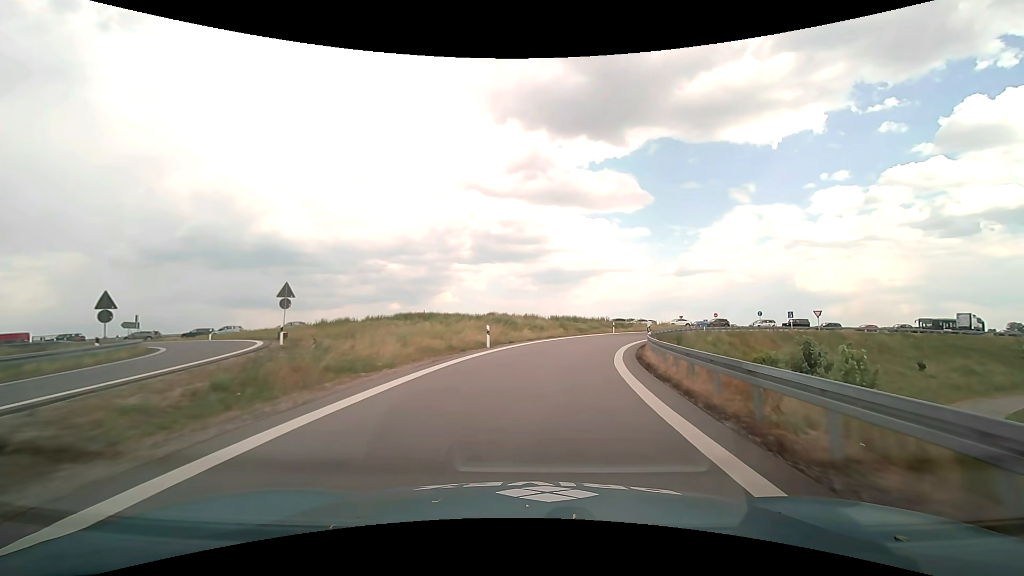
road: motorway_link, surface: asphalt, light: Day
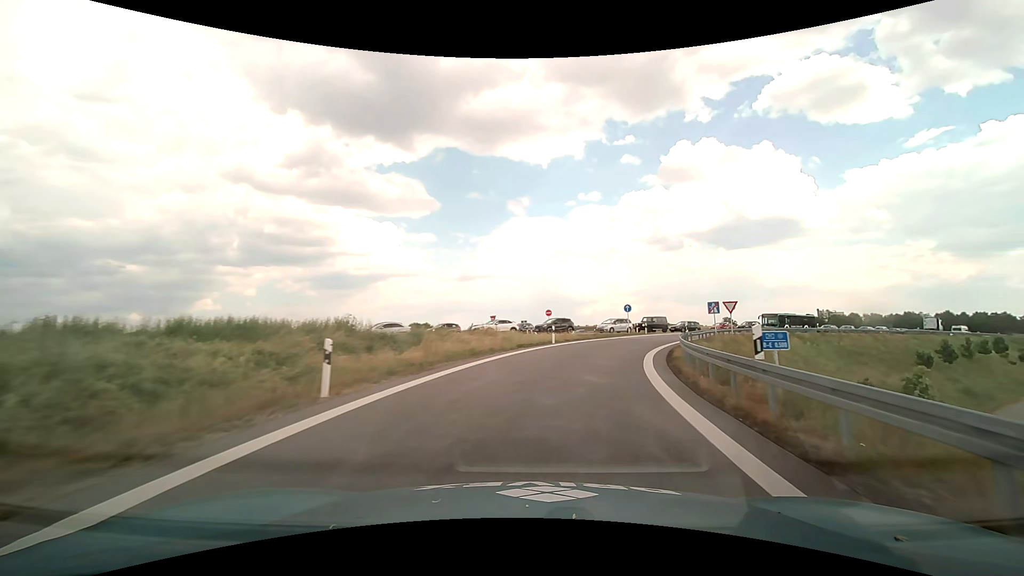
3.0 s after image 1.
(+7.2, +40.2) m; +24°
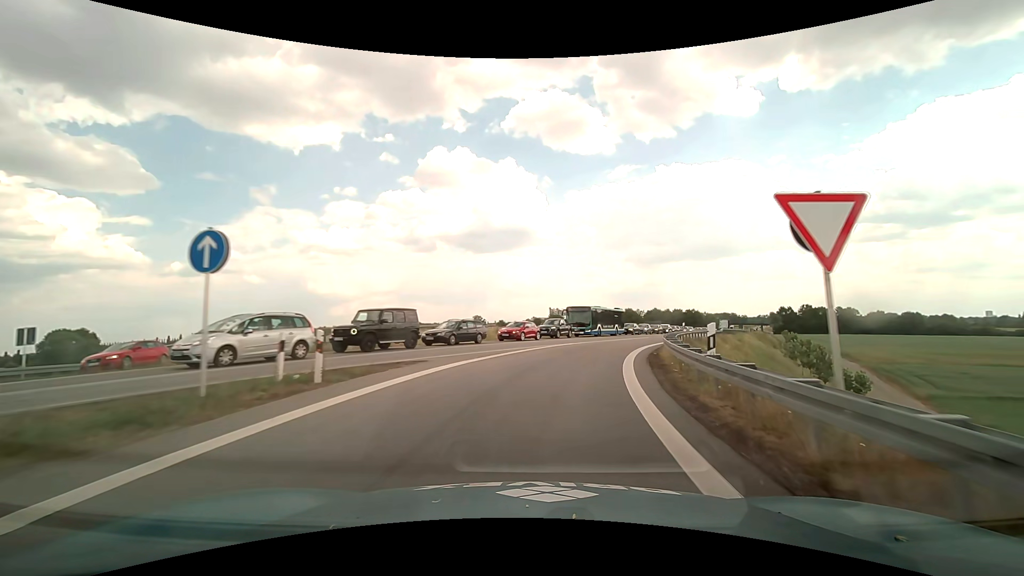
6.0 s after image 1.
(+9.7, +37.9) m; +28°
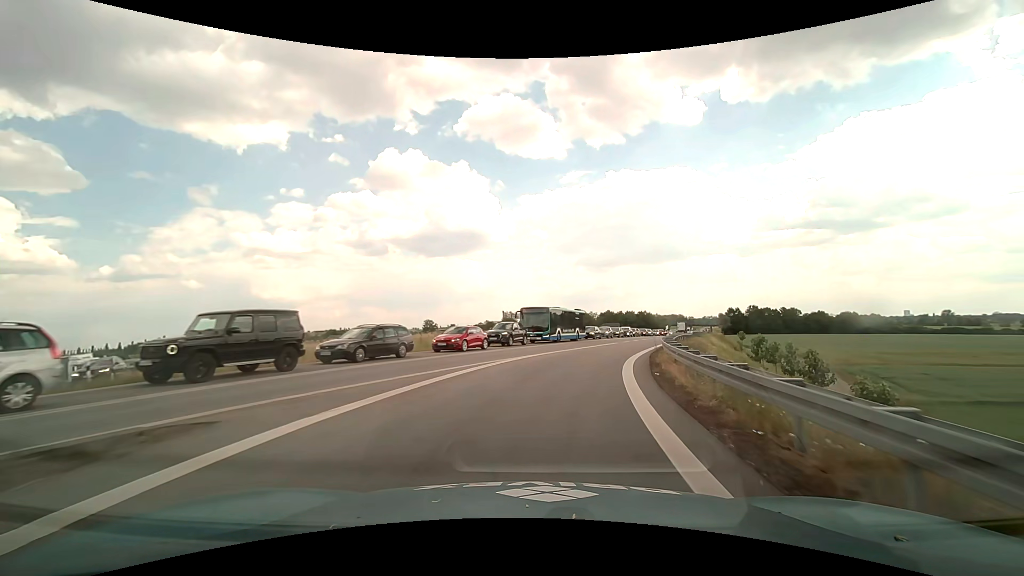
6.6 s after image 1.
(+0.4, +7.8) m; +5°
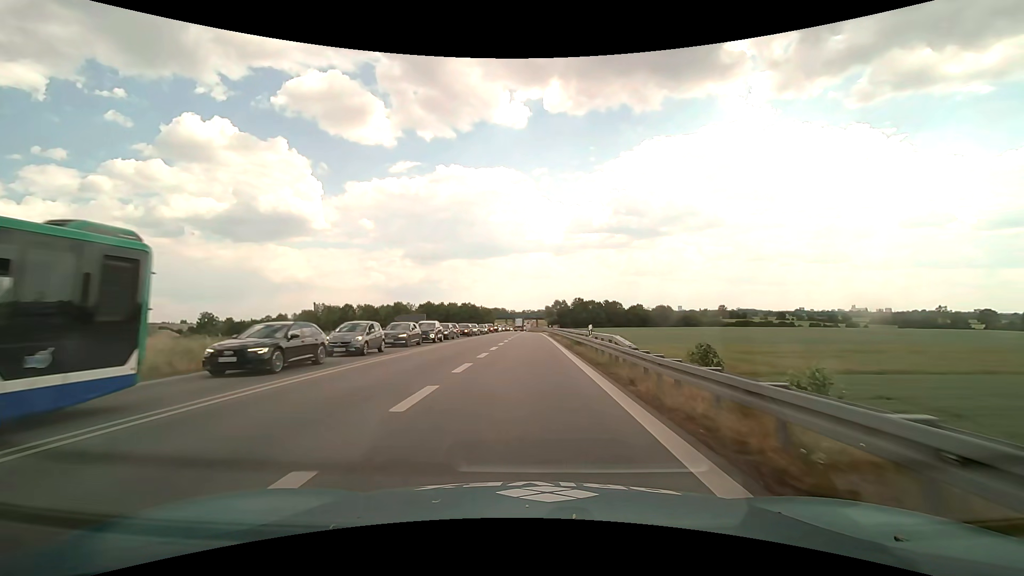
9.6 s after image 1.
(+8.8, +40.5) m; +20°
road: trunk
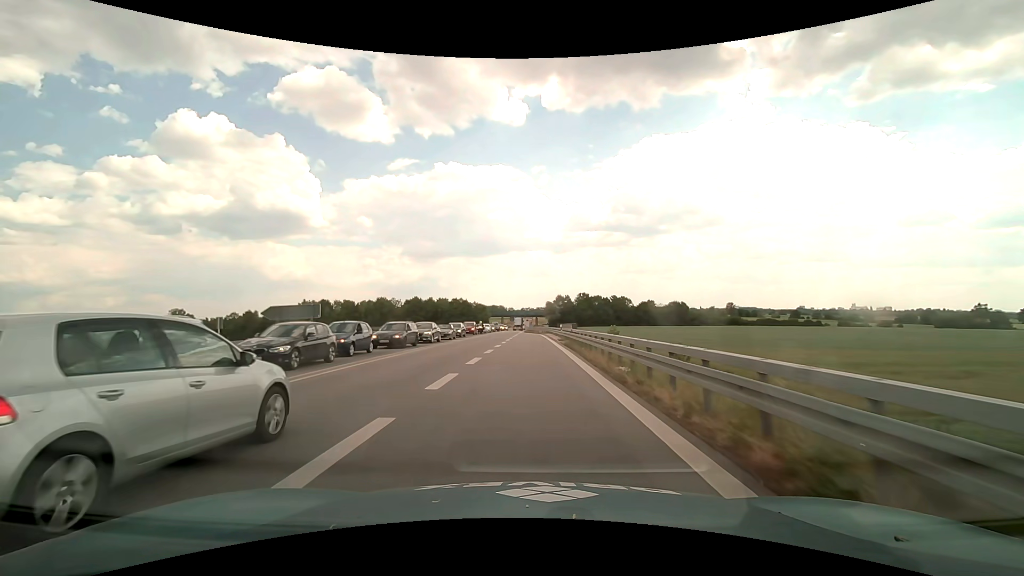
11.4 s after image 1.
(+0.2, +27.8) m; 0°
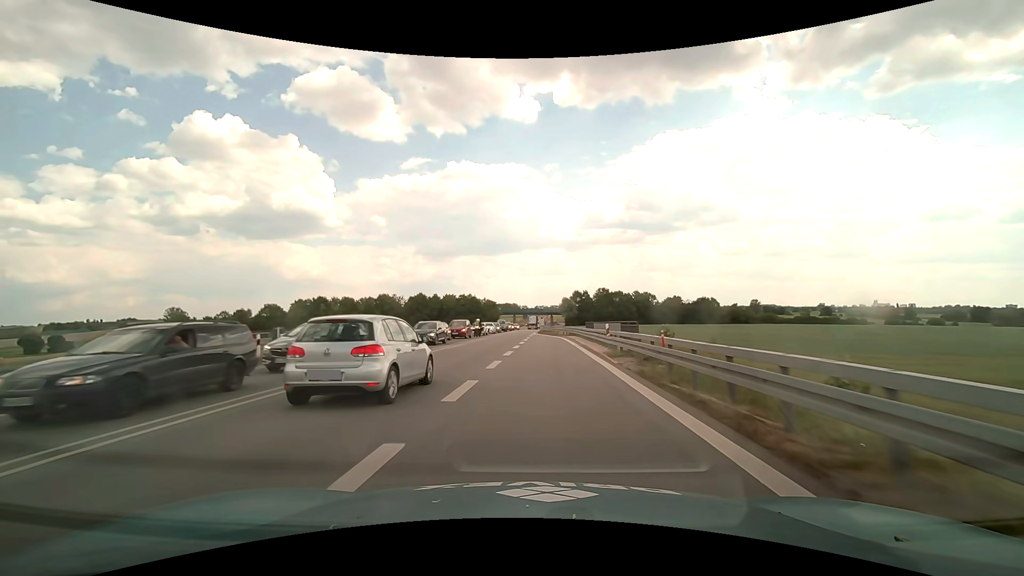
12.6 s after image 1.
(-0.2, +19.6) m; -2°
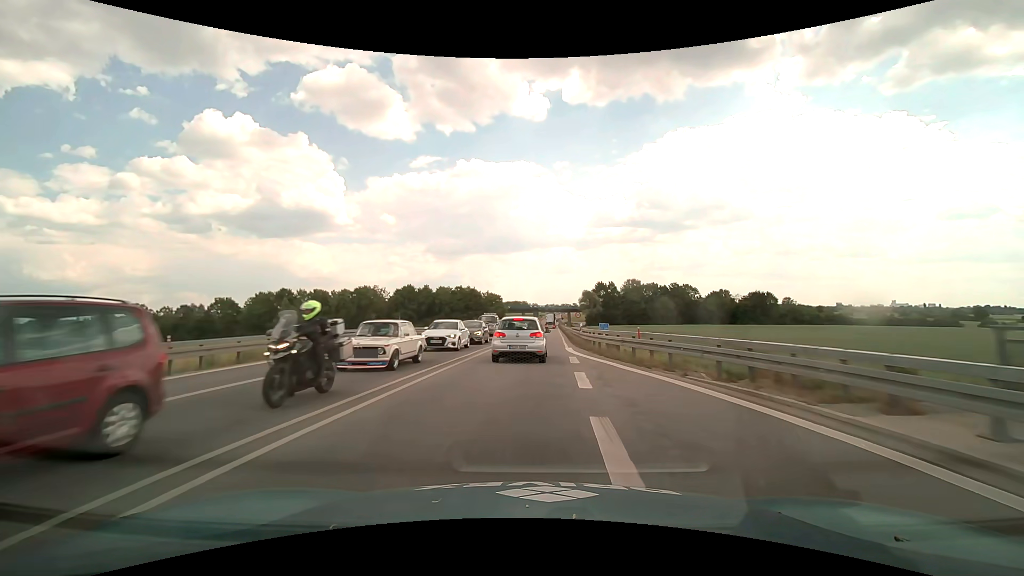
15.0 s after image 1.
(-0.8, +40.5) m; -1°
(0, +10) (0, +20) (+1, +30) (+1, +40) (+2, +50) (+2, +60) (+3, +70) (+3, +80) (+4, +90) (+4, +100) m
